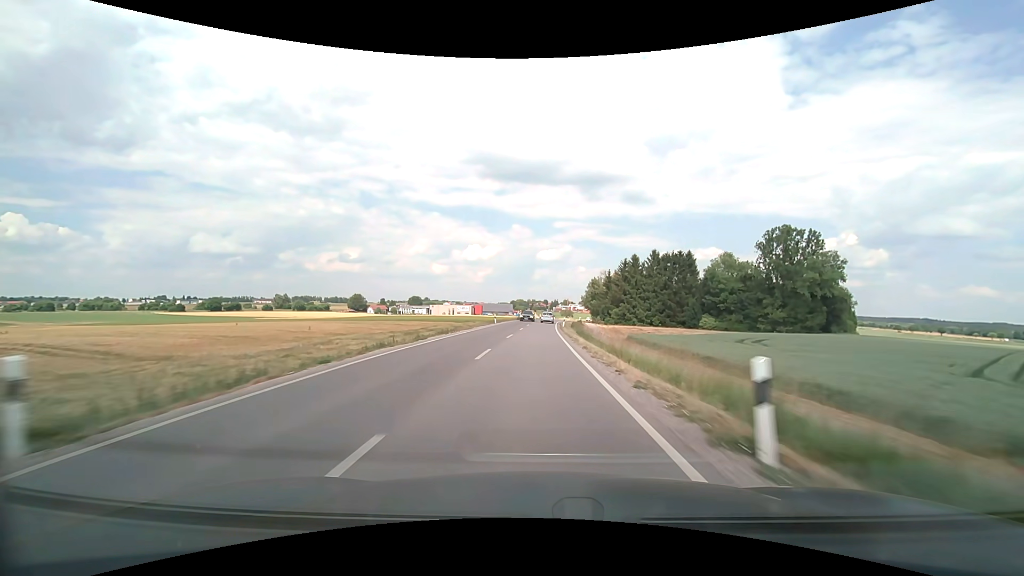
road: secondary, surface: asphalt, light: Day
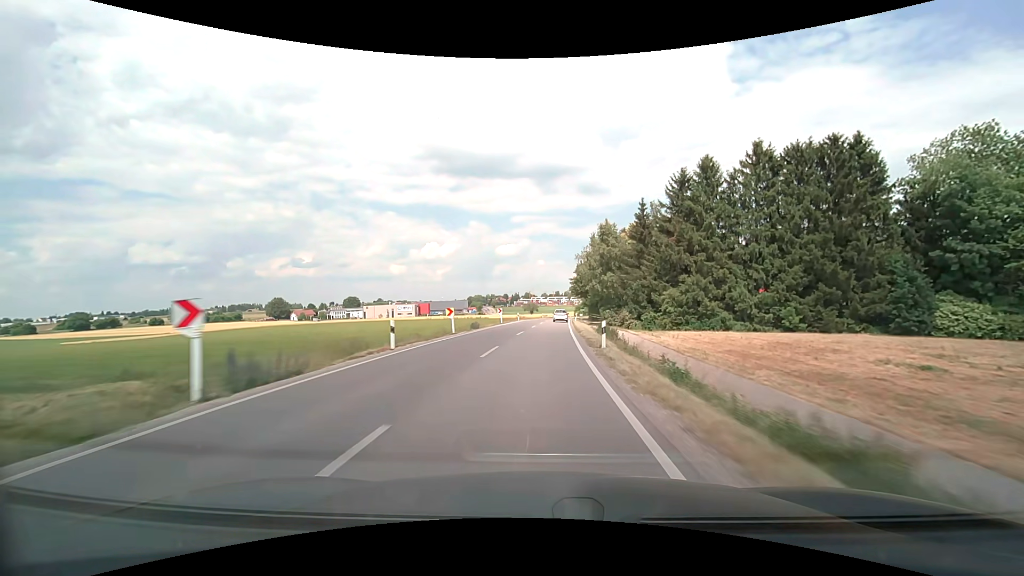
(+2.4, +83.9) m; +4°
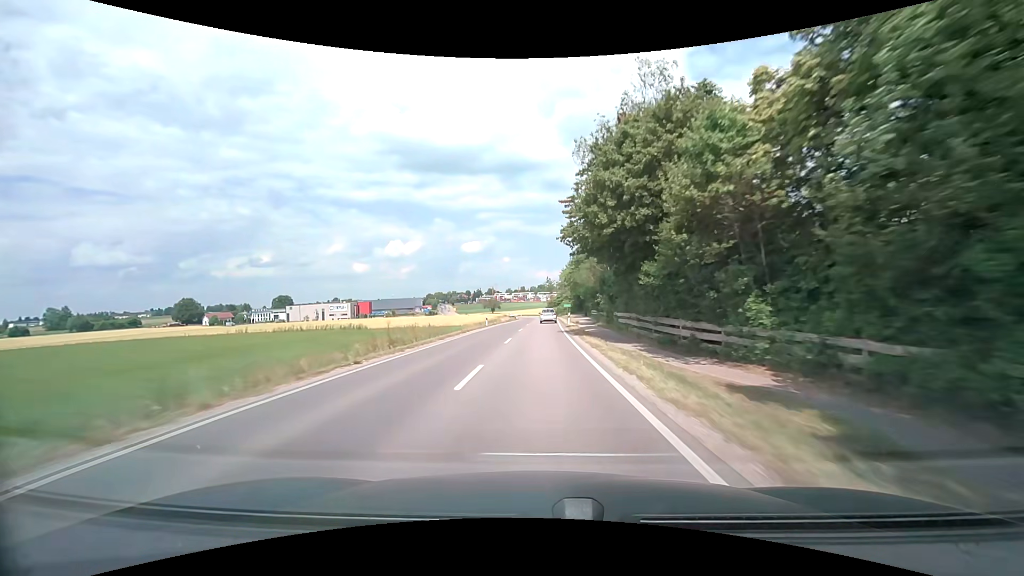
(+2.7, +65.2) m; +3°
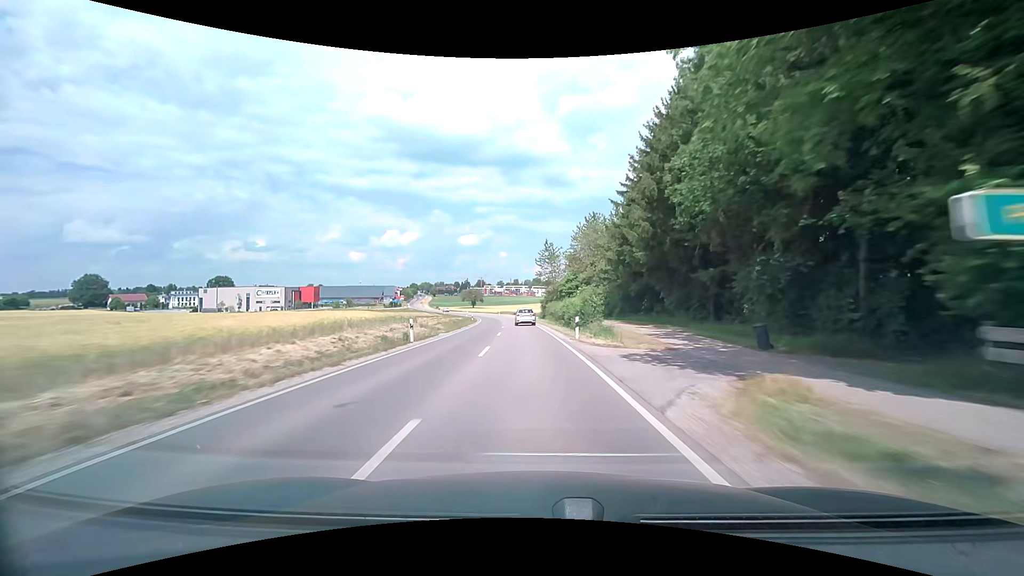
(+1.8, +78.2) m; +1°
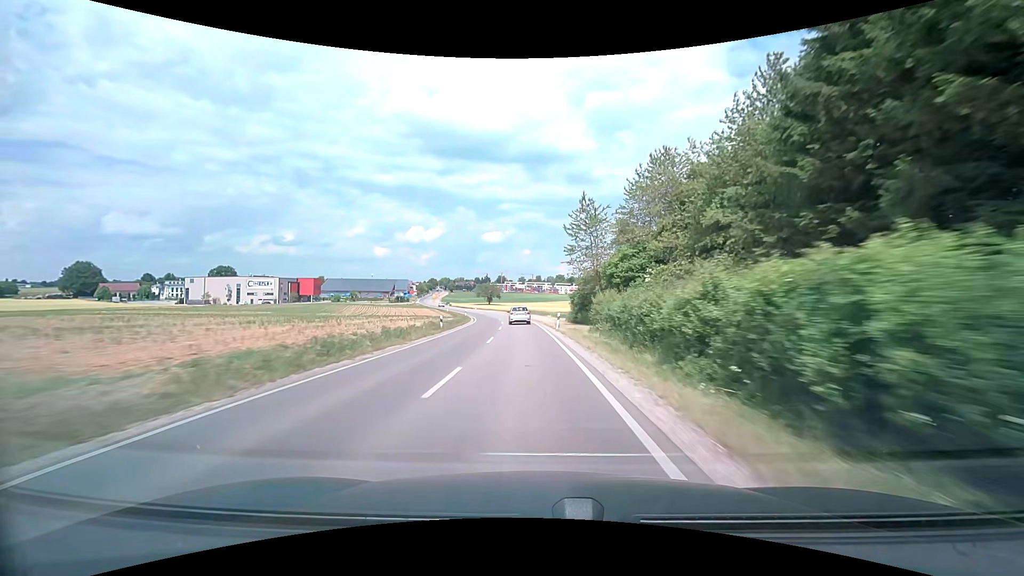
(-0.5, +30.7) m; -2°
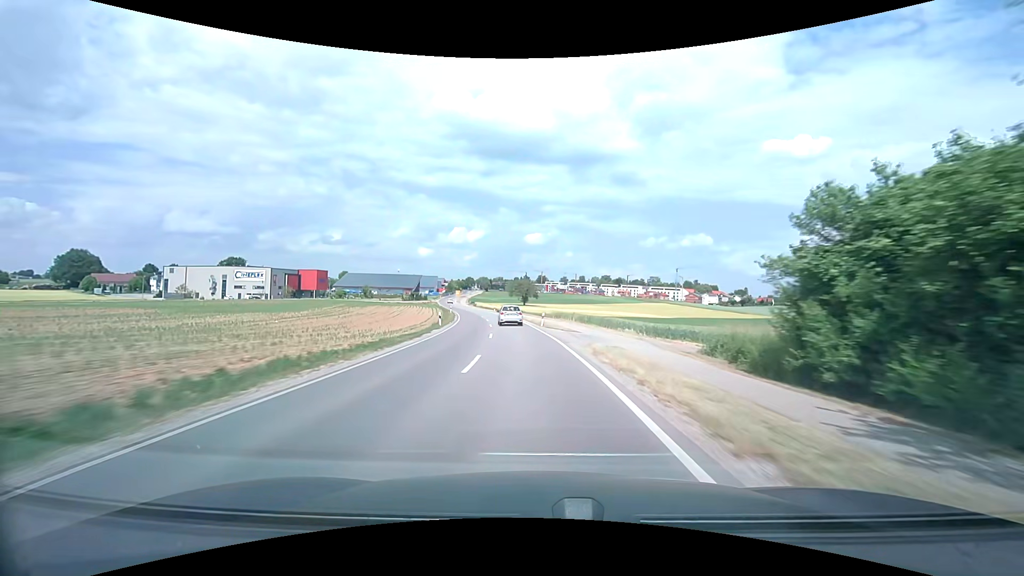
(-1.8, +45.3) m; -5°
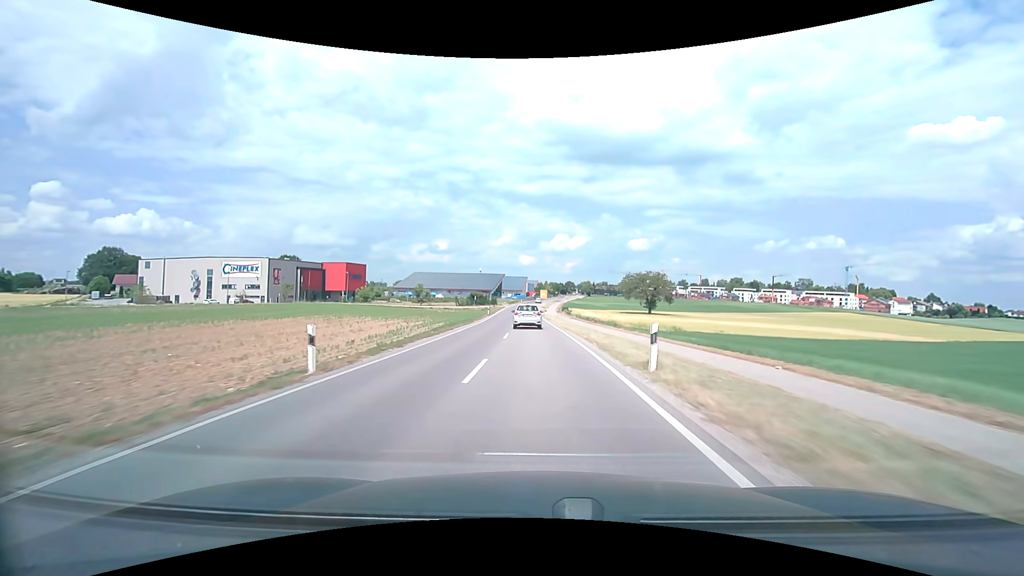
(-7.6, +73.5) m; -12°
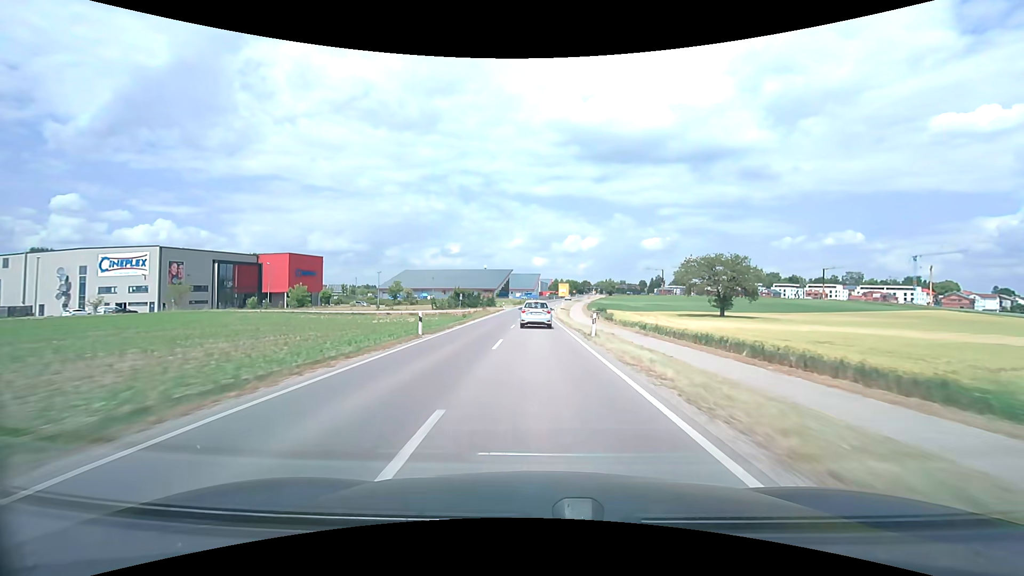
(-0.8, +42.2) m; -2°
(0, +10) (0, +20) (0, +30) (0, +40) (0, +50) (0, +60) (0, +70) (0, +80) (+1, +90) (+1, +100) m
